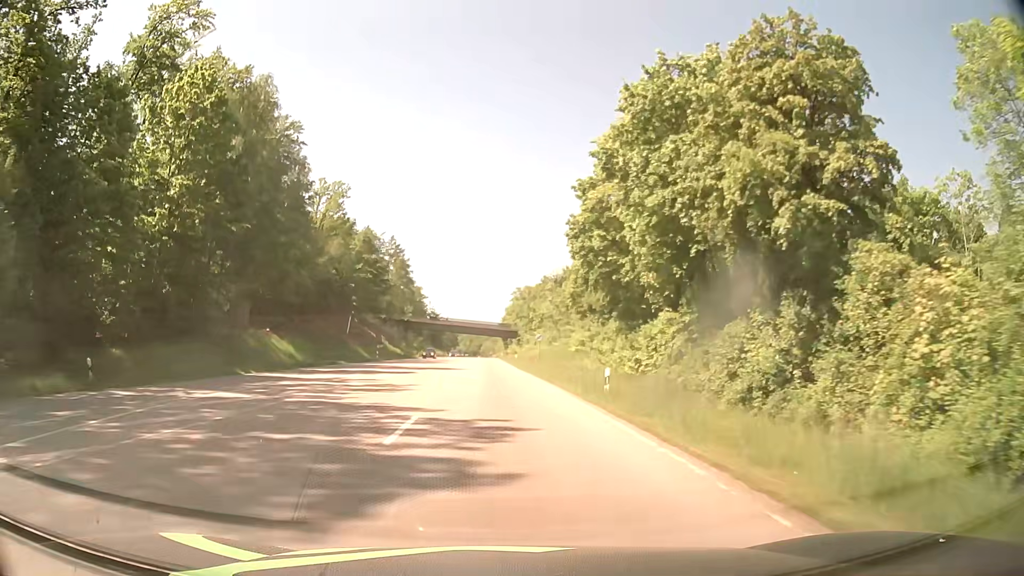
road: secondary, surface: asphalt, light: Day
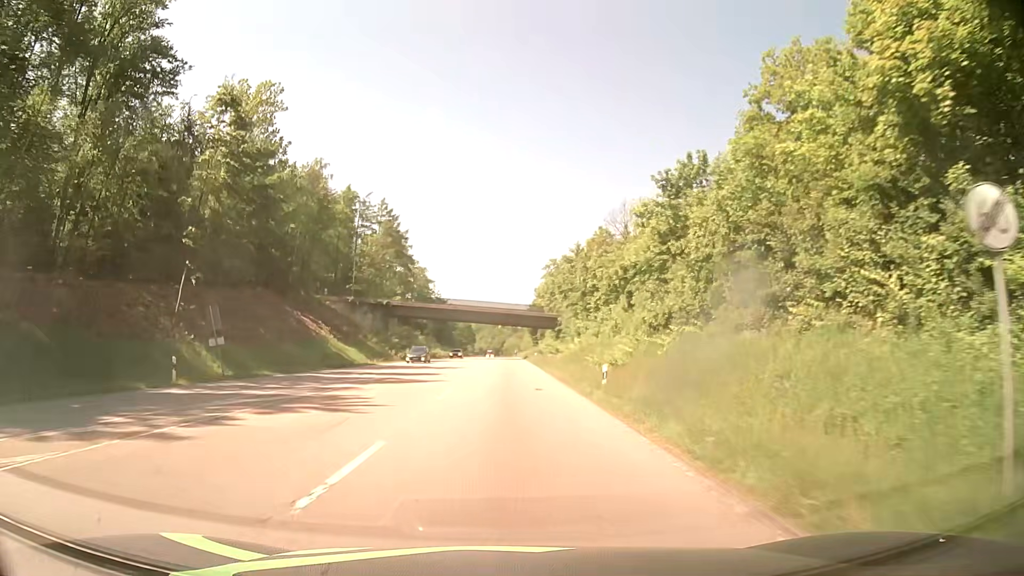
(-1.1, +51.4) m; -2°
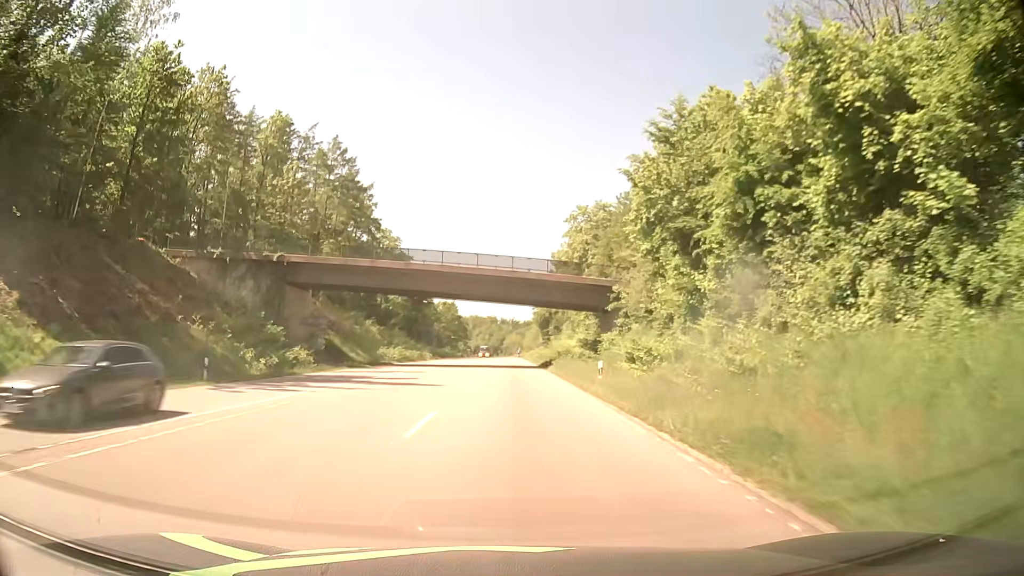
(-0.1, +47.0) m; 0°
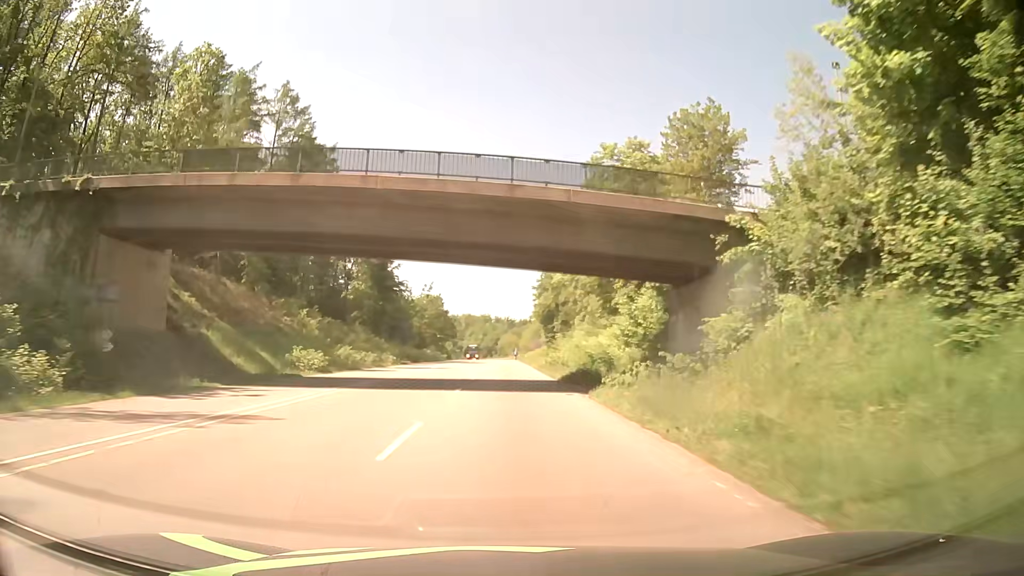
(+0.2, +25.2) m; 0°
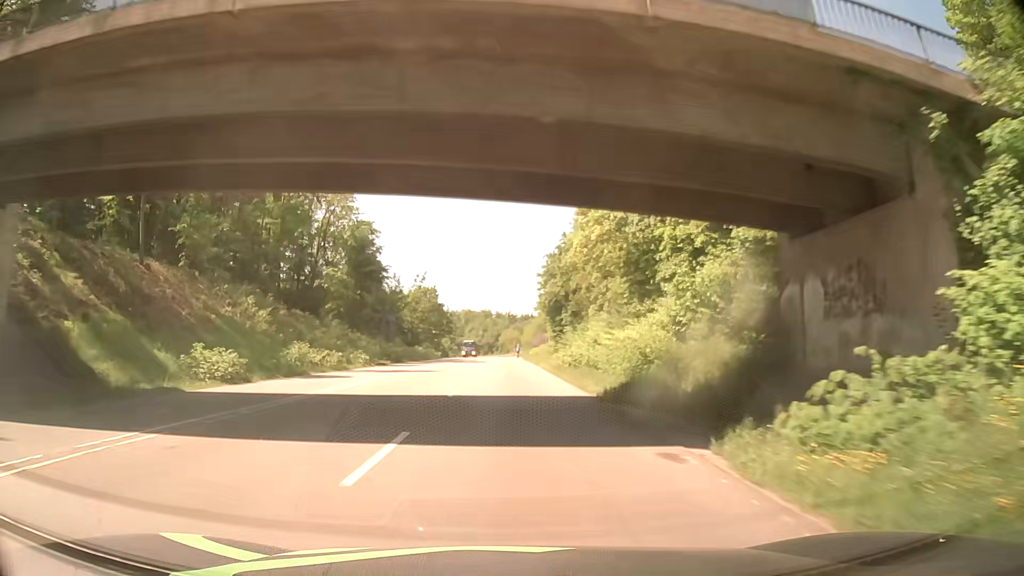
(0.0, +13.0) m; 0°
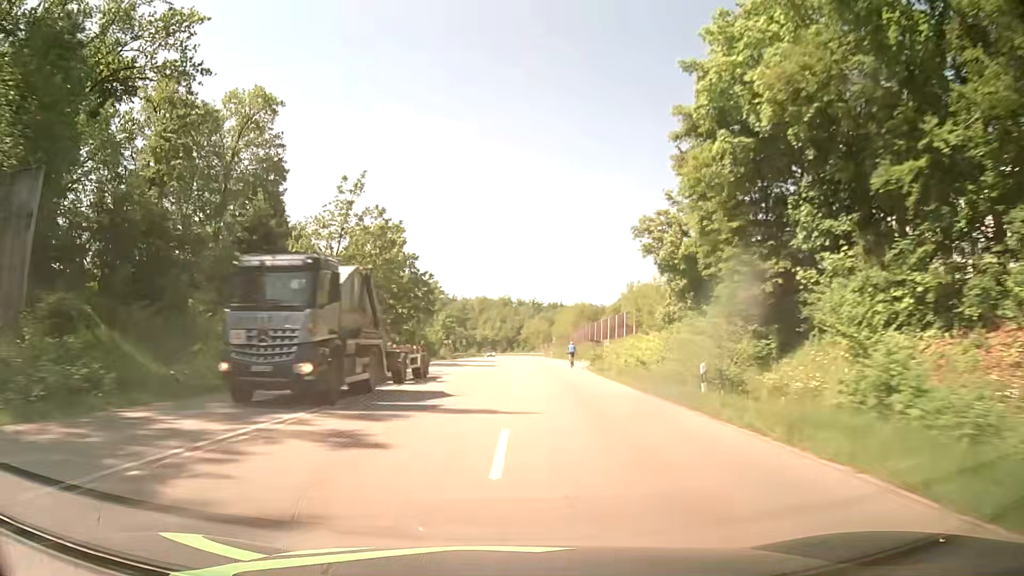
(-1.7, +69.1) m; -2°
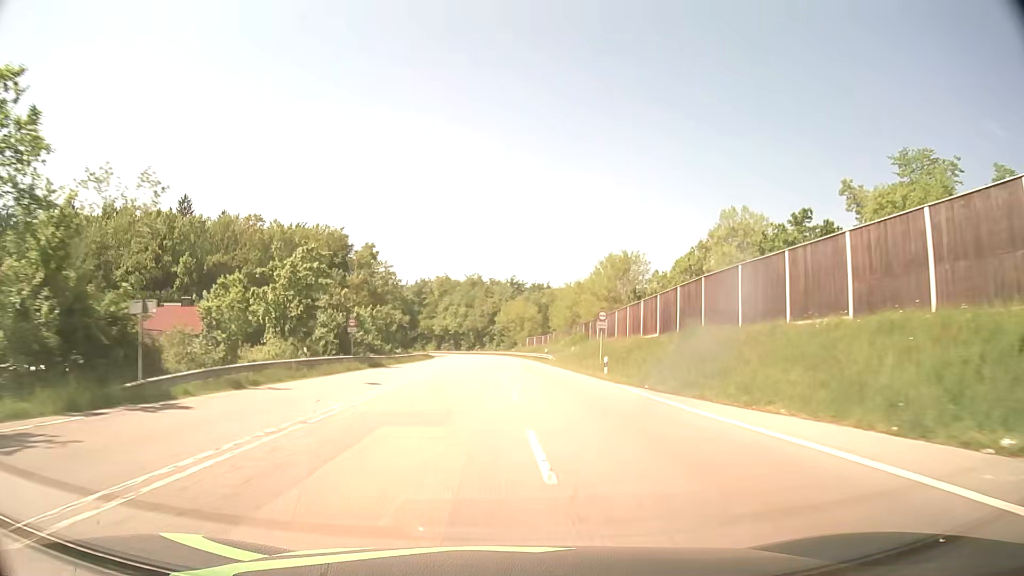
(+0.9, +74.9) m; +2°
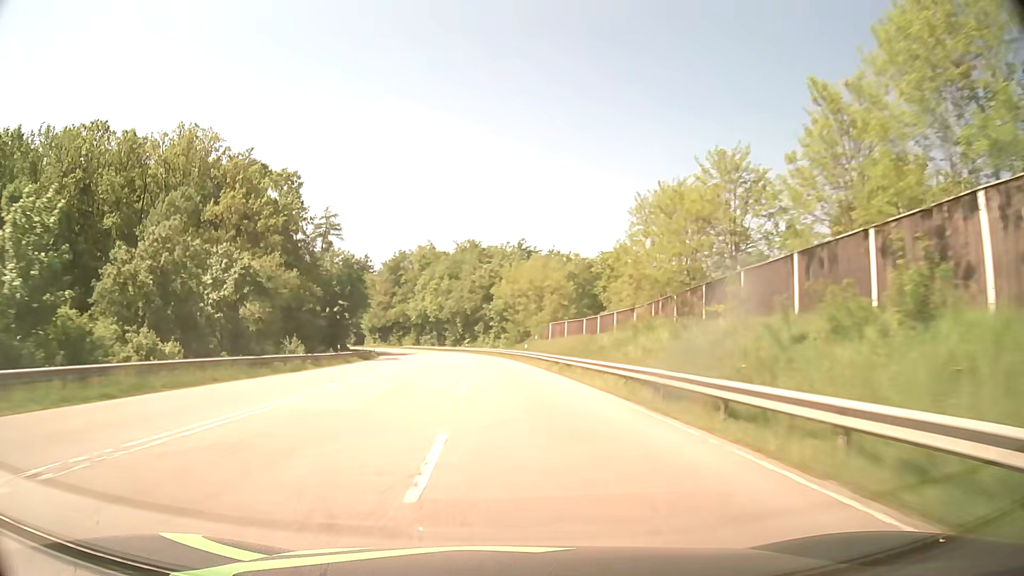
(+0.6, +61.9) m; 0°
(0, +10) (0, +20) (0, +30) (-1, +40) (-2, +50) (-3, +60) (-4, +70) (-5, +80) (-7, +90) (-9, +99) m
